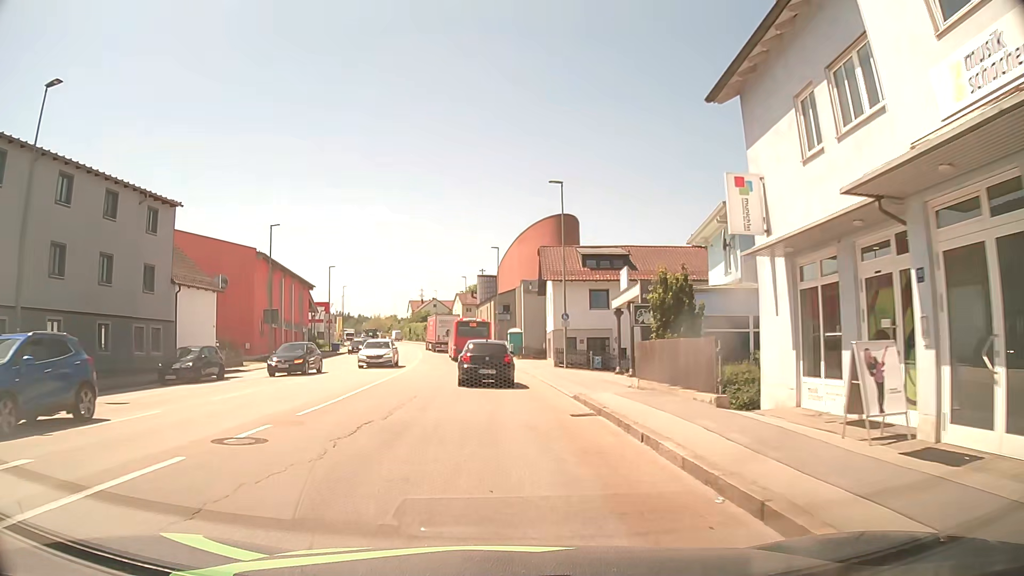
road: tertiary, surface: asphalt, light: Day
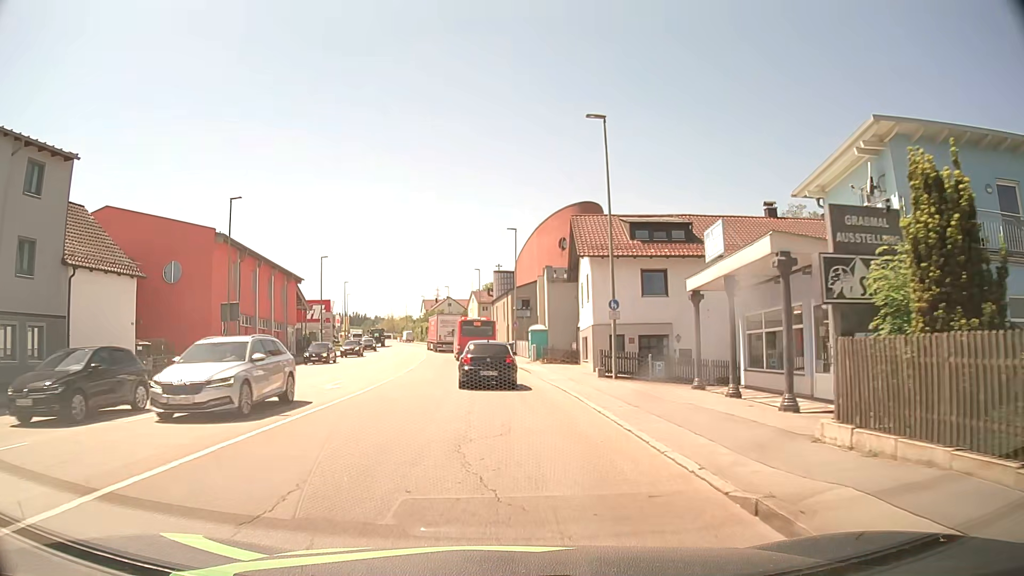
(-0.3, +11.0) m; -2°
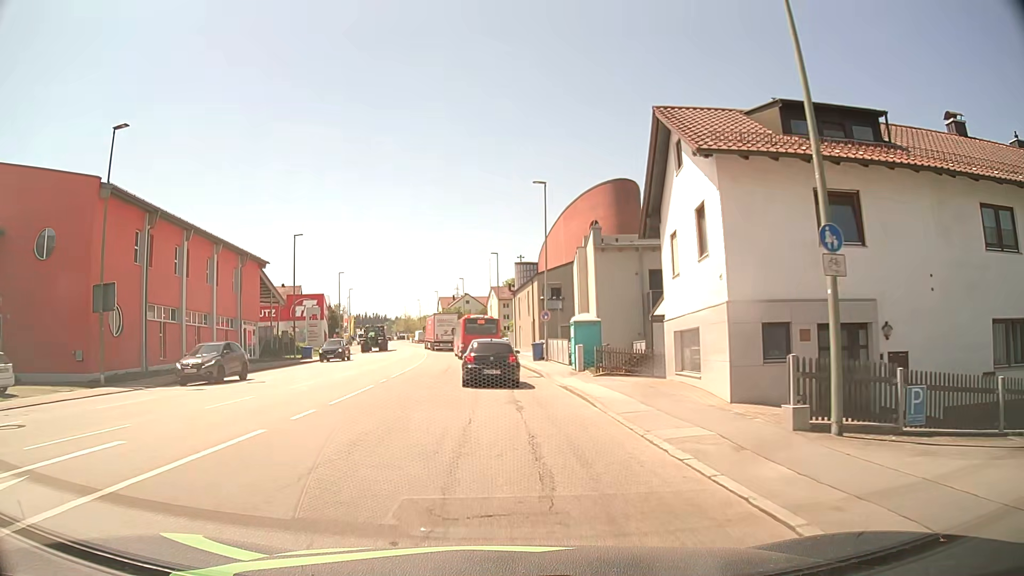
(-0.4, +15.9) m; -3°
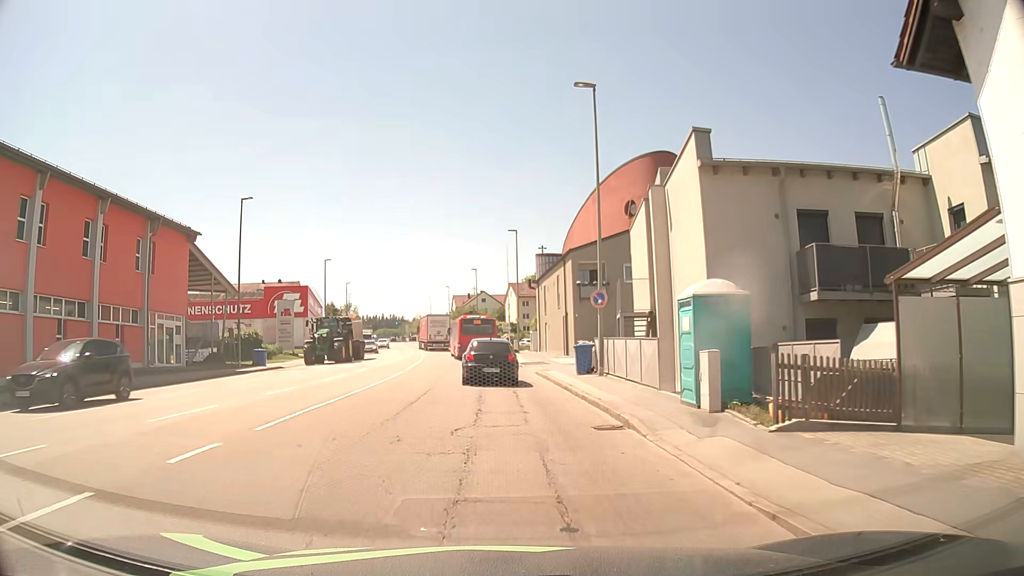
(-0.1, +15.5) m; -2°
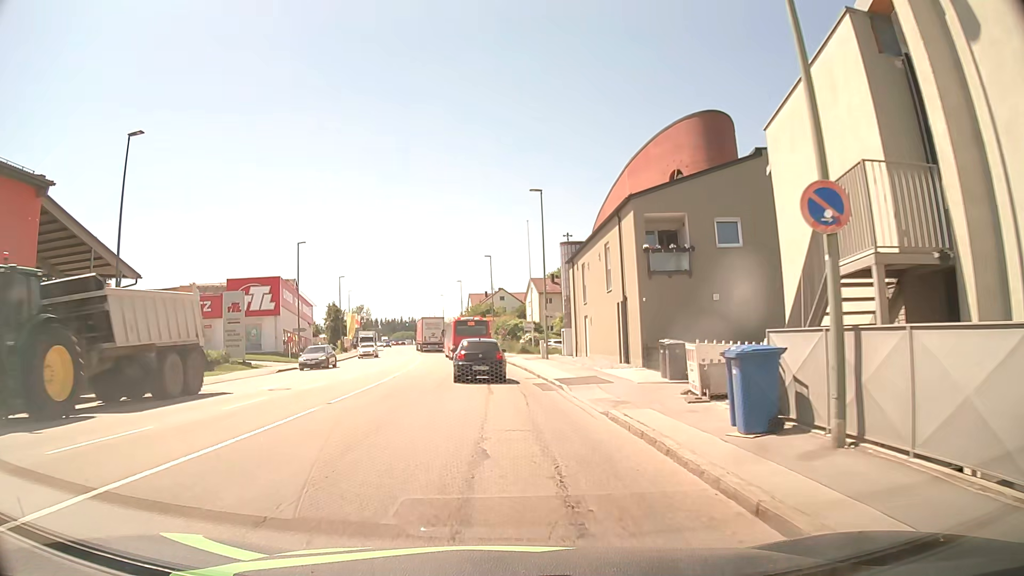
(0.0, +15.7) m; -1°
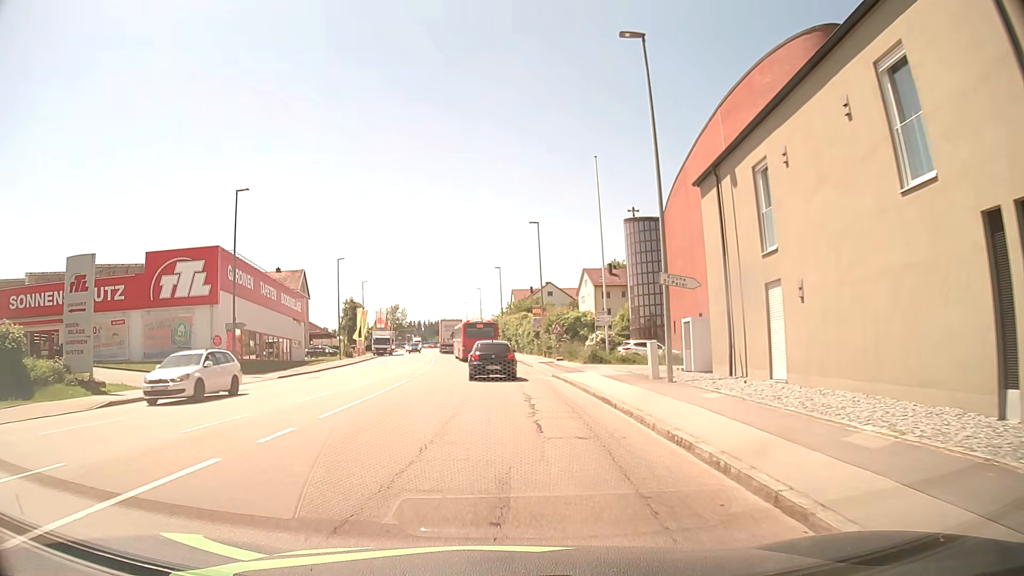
(-0.8, +22.1) m; -4°
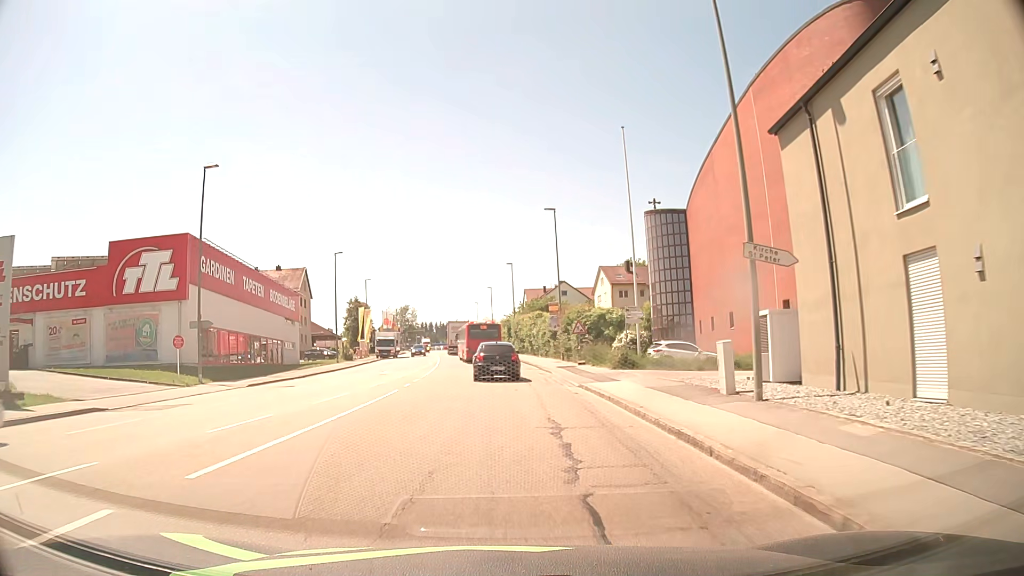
(0.0, +5.8) m; -1°
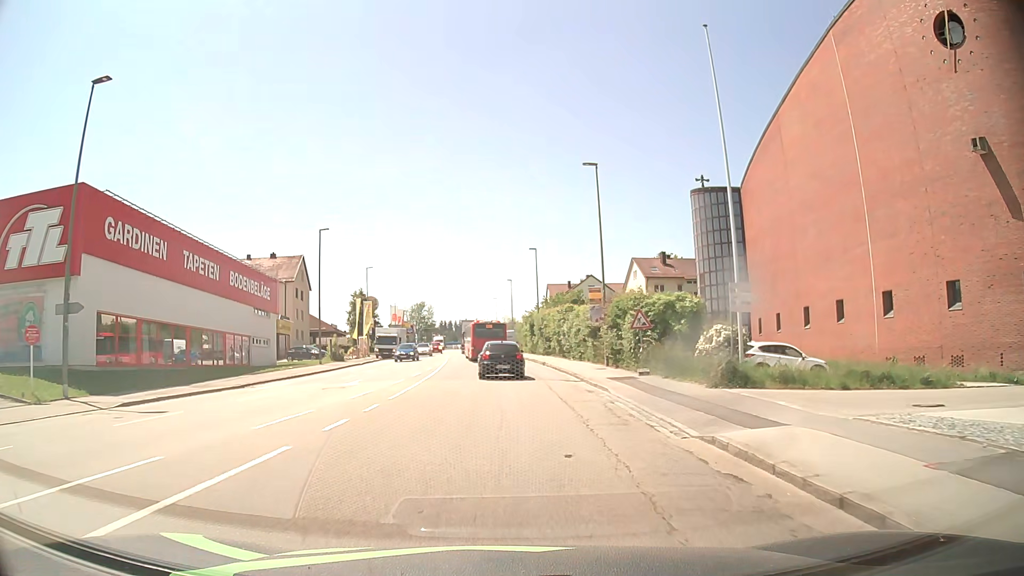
(-0.2, +11.9) m; -2°
(0, +10) (0, +20) (-1, +30) (-1, +40) (-2, +50) (-3, +60) (-3, +70) (-4, +80) (-4, +90) (-5, +100) m
